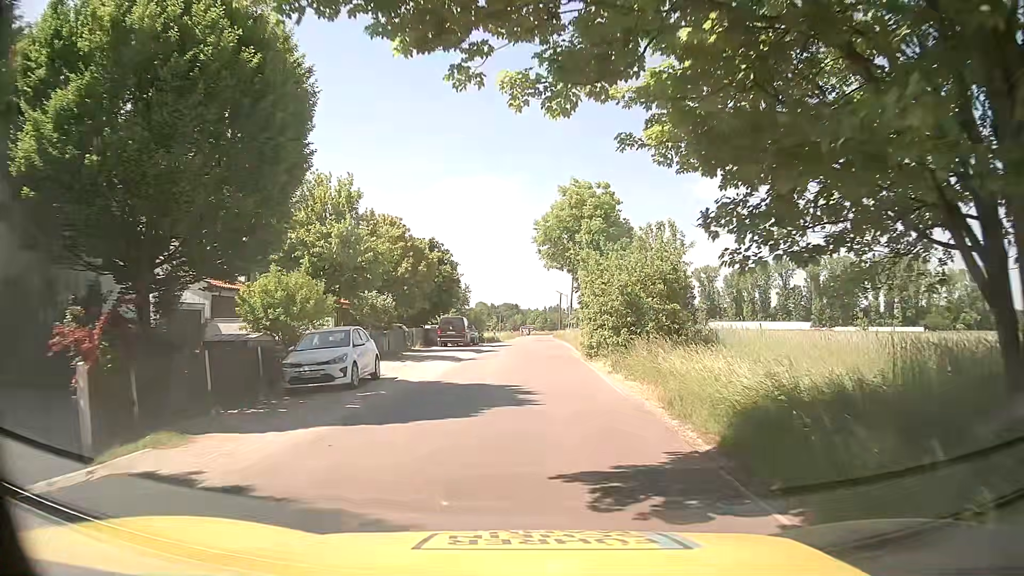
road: residential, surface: asphalt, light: Day
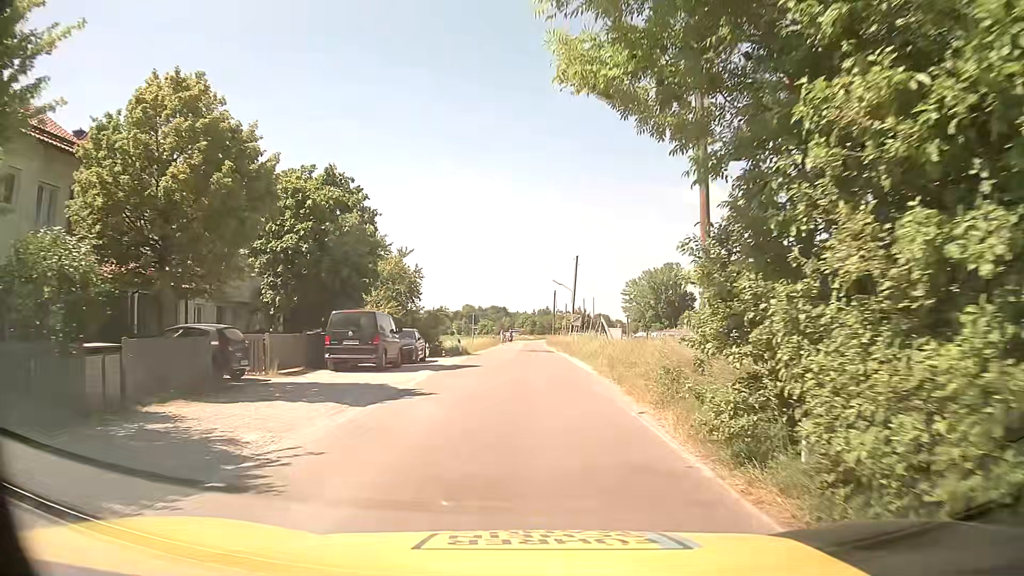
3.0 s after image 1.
(+0.8, +22.5) m; +2°
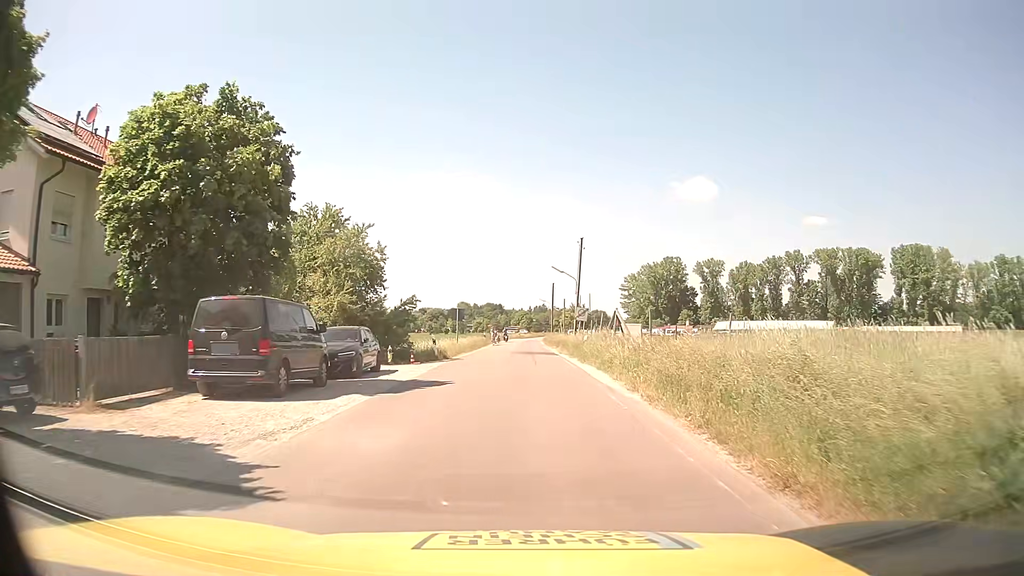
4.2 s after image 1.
(0.0, +9.1) m; +2°
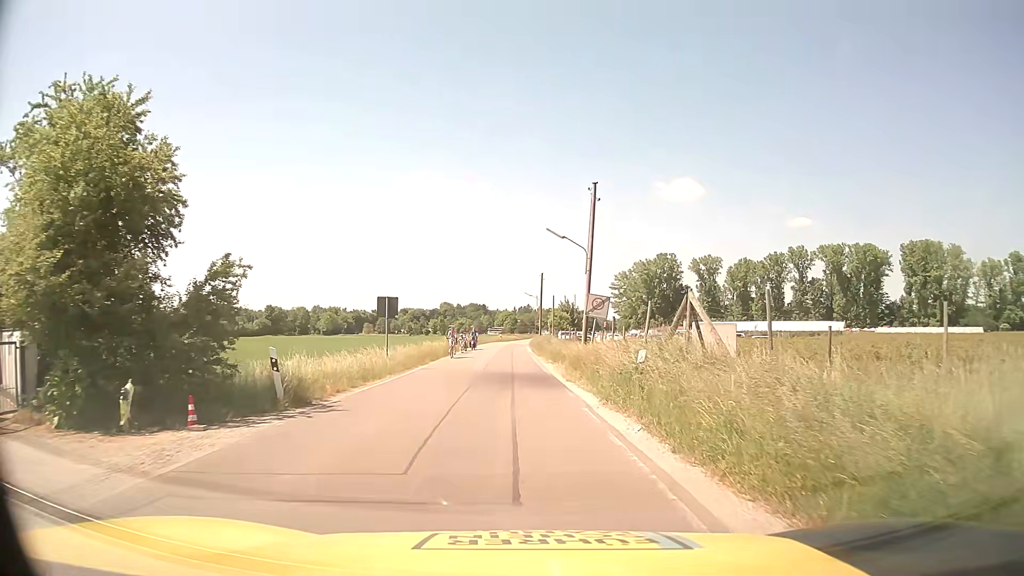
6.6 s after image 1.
(-0.4, +18.3) m; -1°
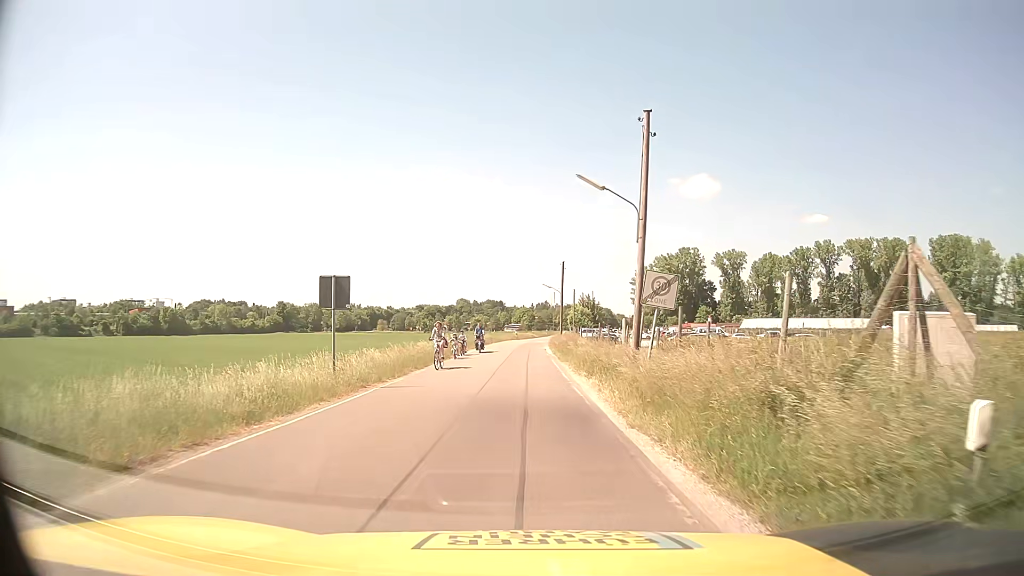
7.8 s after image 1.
(0.0, +9.4) m; -1°
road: unclassified
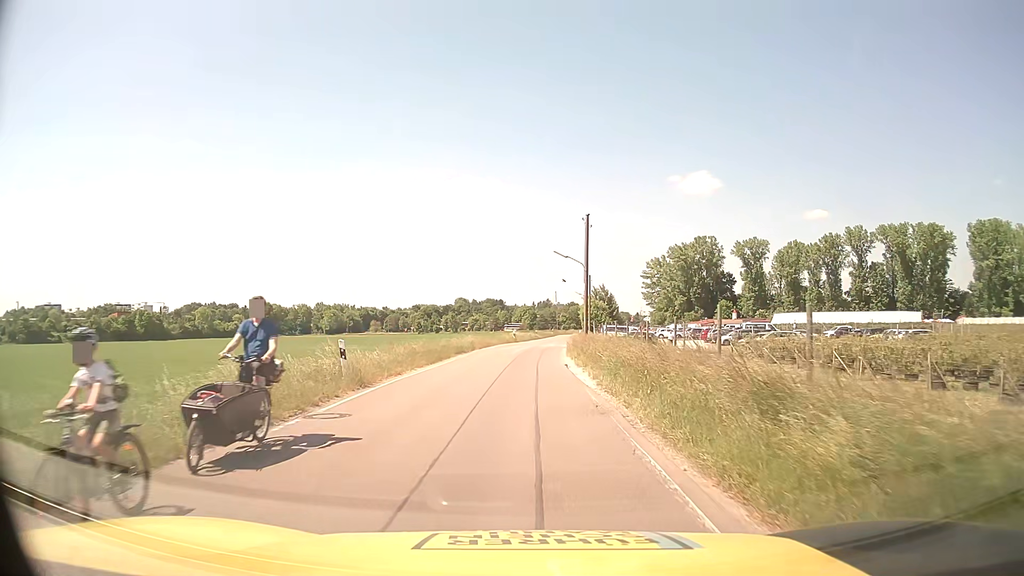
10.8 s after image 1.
(-0.1, +25.0) m; 0°
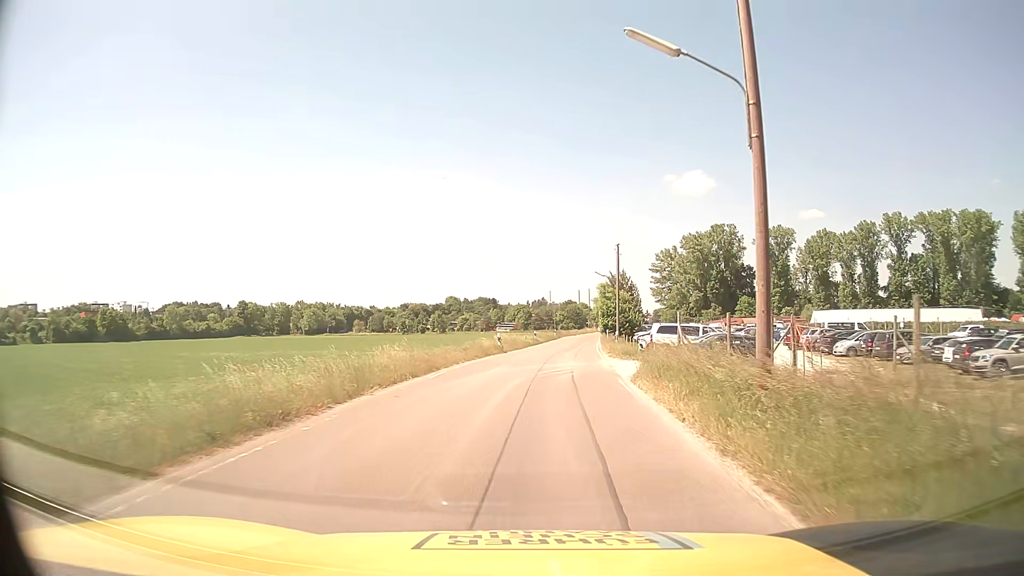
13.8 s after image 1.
(-0.1, +29.0) m; +1°
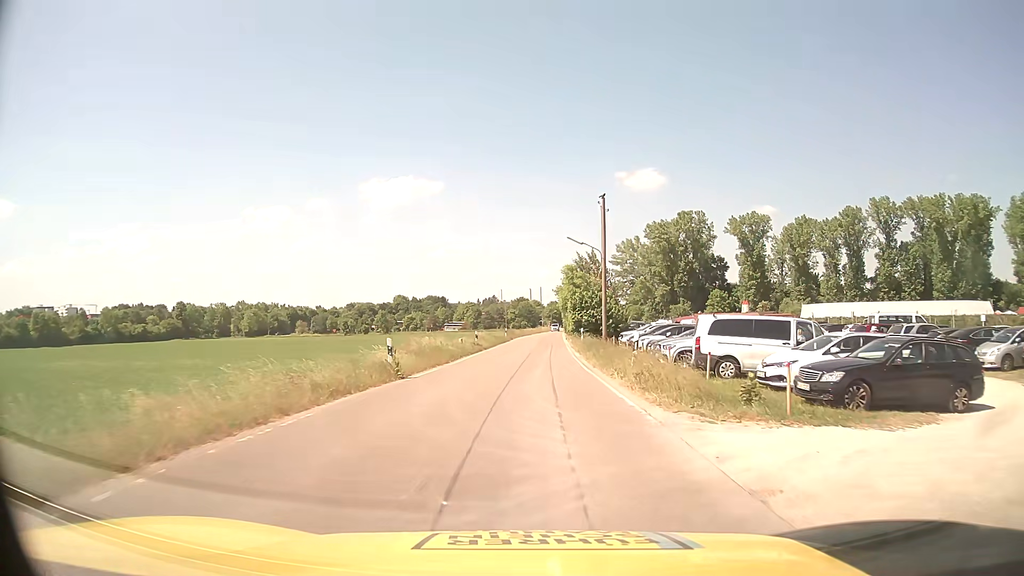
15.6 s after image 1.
(+0.7, +19.5) m; +4°
(0, +10) (0, +20) (+1, +30) (+1, +40) (+1, +50) (+2, +60) (+2, +70) (+3, +80) (+3, +90) (+4, +100) m
